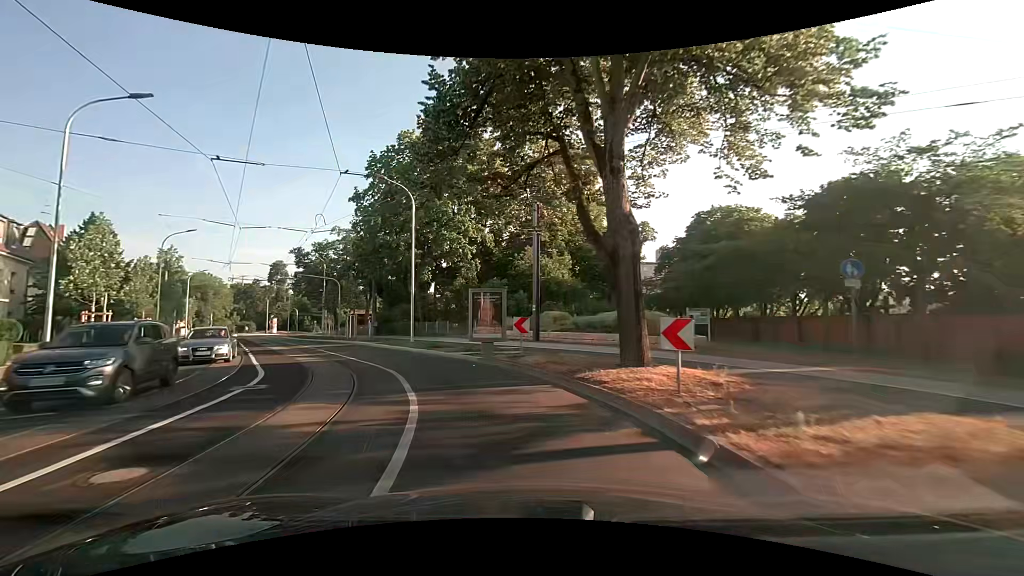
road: secondary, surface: asphalt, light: Day
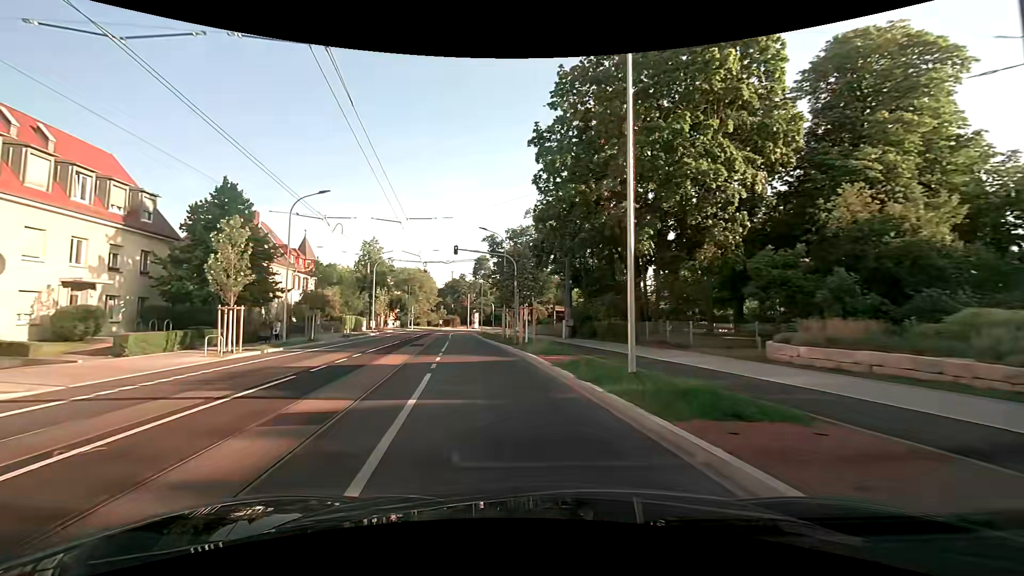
(-3.8, +16.8) m; -24°
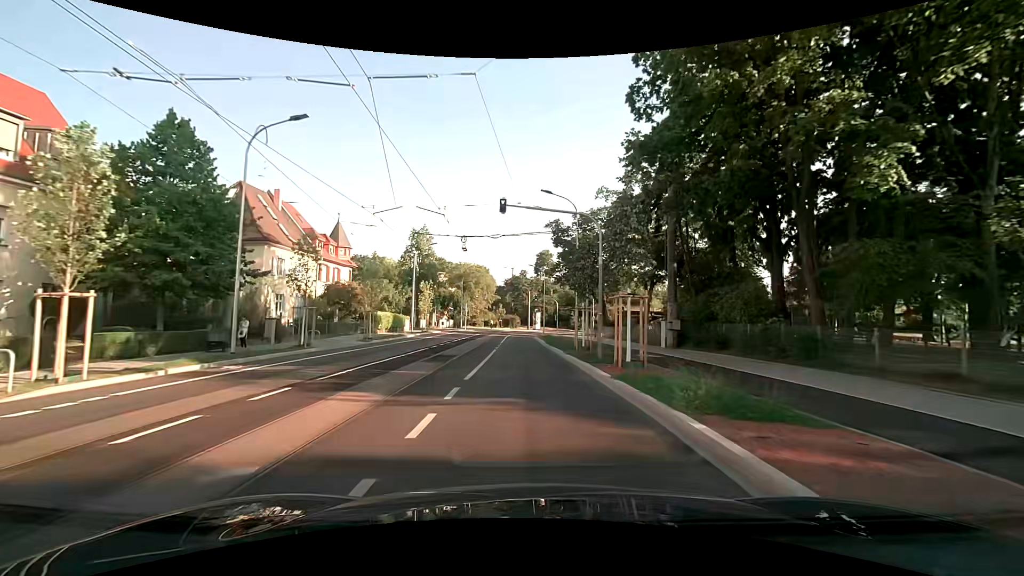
(-0.9, +12.2) m; -7°
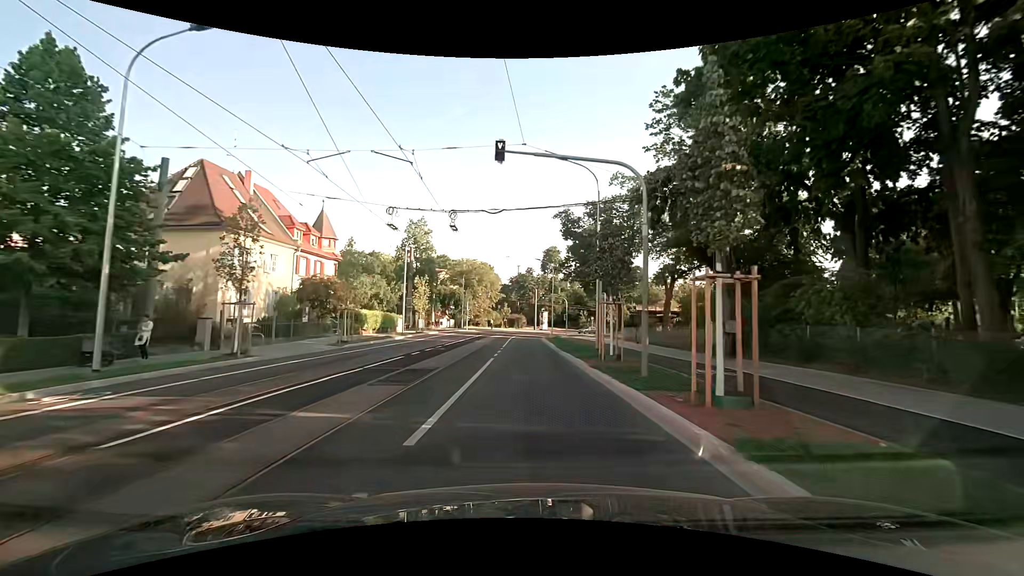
(0.0, +6.3) m; 0°
(0, +10) (0, +20) (0, +30) (-1, +40) (-1, +50) (0, +60) (+1, +70) (+4, +79) (+9, +88) (+15, +96) m
